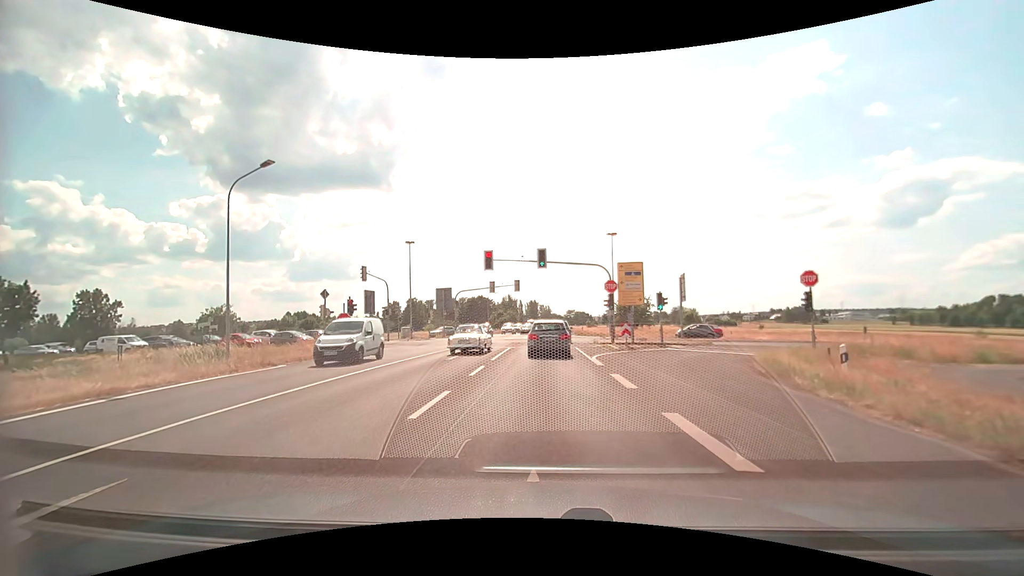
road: secondary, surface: asphalt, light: Day
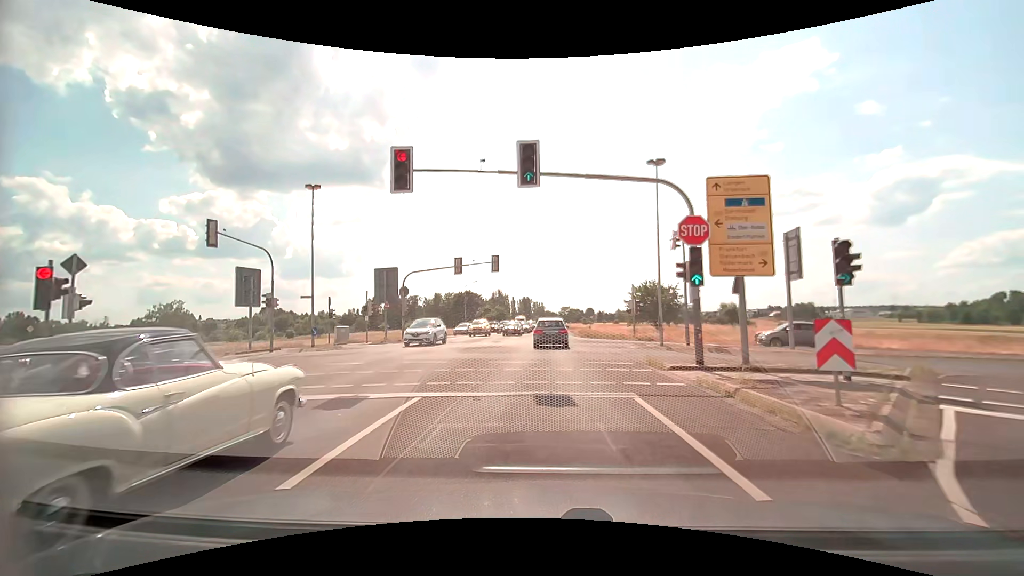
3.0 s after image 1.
(+0.1, +20.7) m; +1°
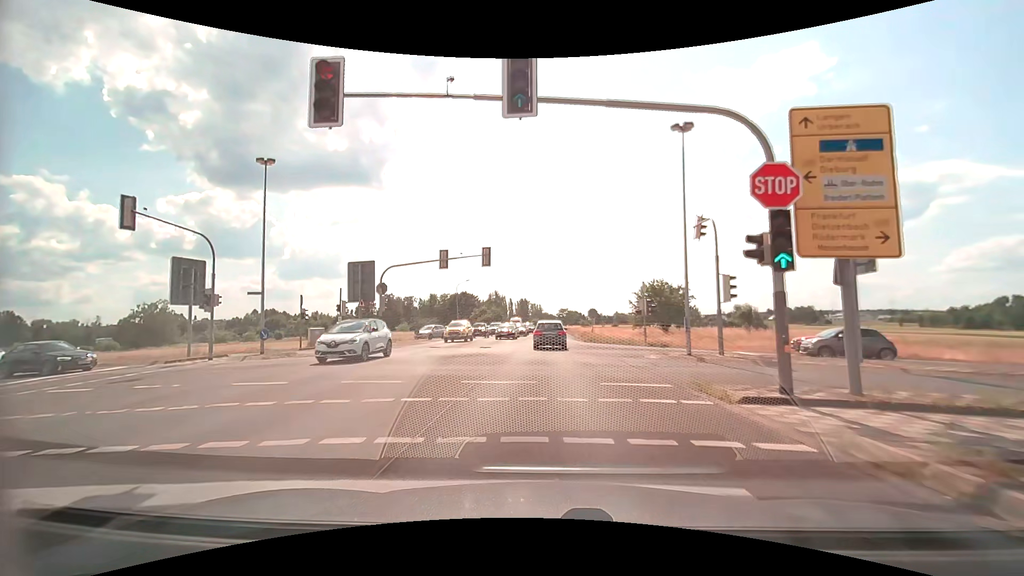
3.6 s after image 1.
(0.0, +5.2) m; 0°
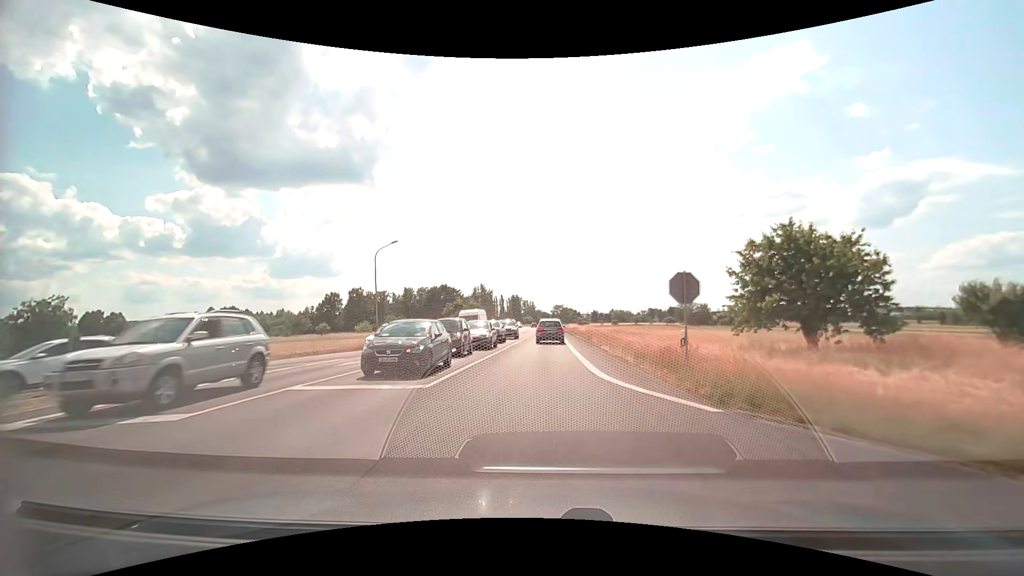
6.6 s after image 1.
(+0.2, +31.7) m; +1°
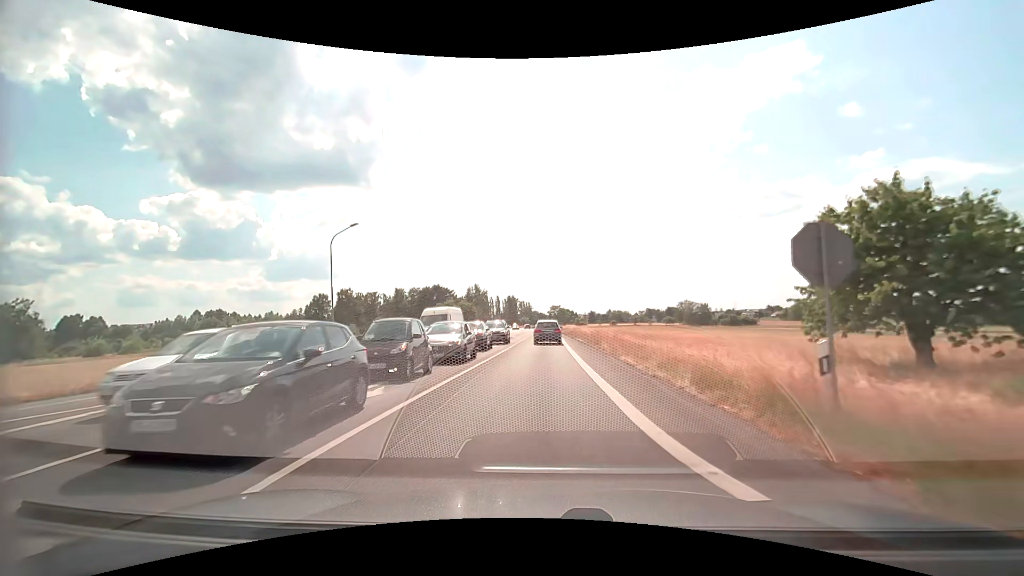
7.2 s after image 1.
(0.0, +7.4) m; 0°
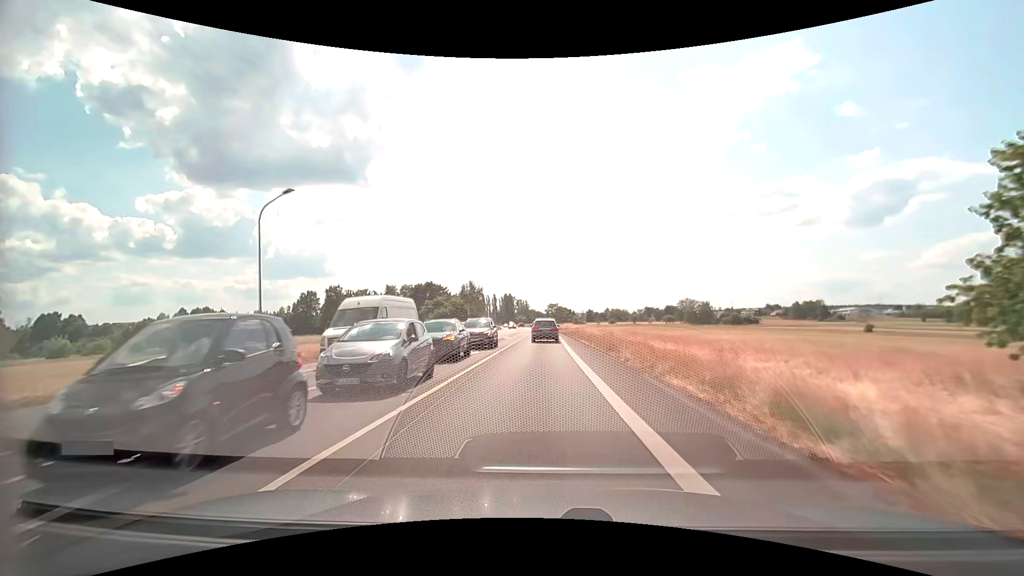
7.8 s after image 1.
(0.0, +7.5) m; 0°
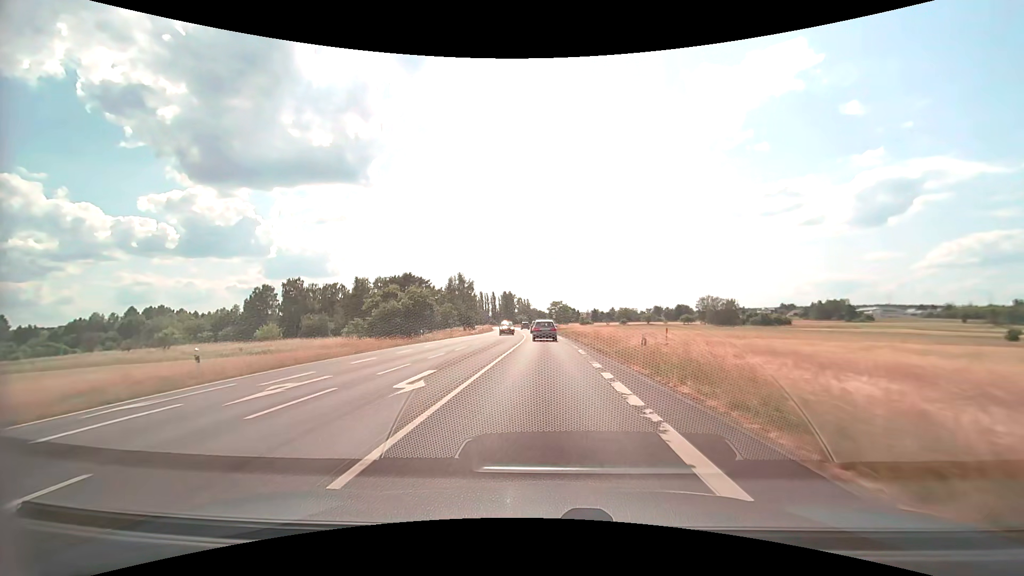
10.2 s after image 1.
(-0.1, +32.0) m; 0°
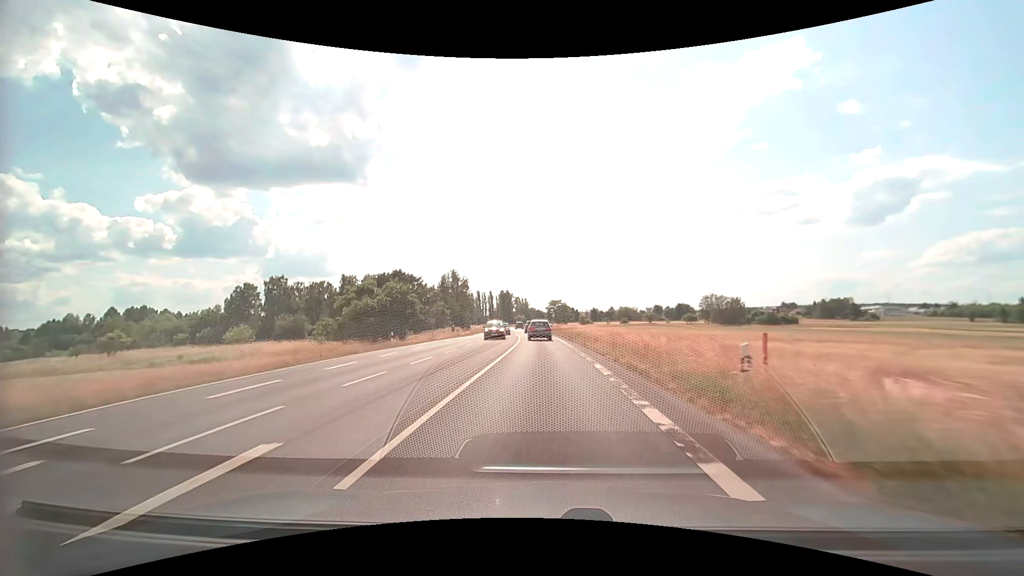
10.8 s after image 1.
(0.0, +8.5) m; 0°
(0, +10) (0, +20) (0, +30) (0, +40) (-1, +50) (-1, +60) (-2, +70) (-3, +80) (-4, +90) (-4, +100) m
